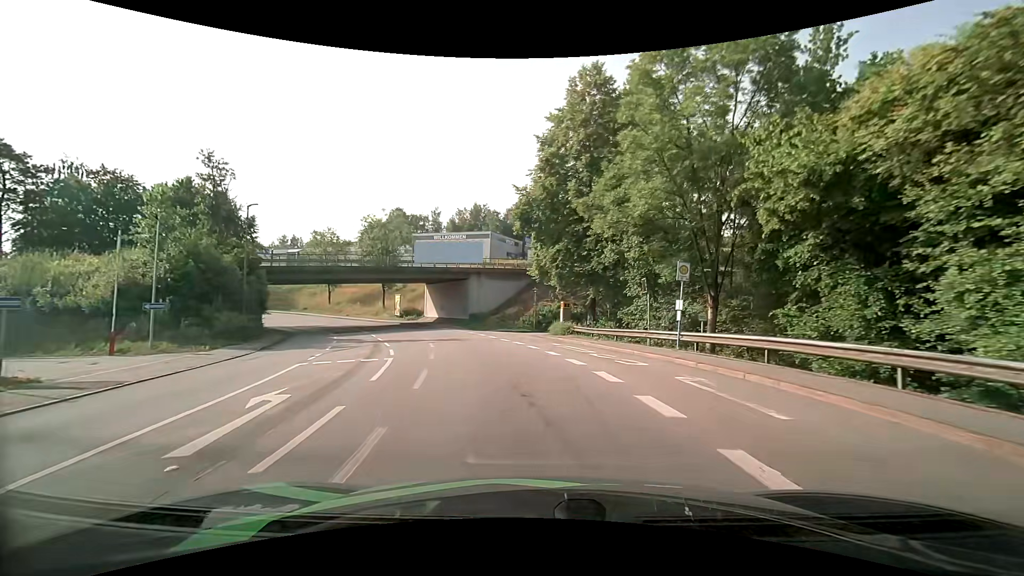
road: tertiary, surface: asphalt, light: Day
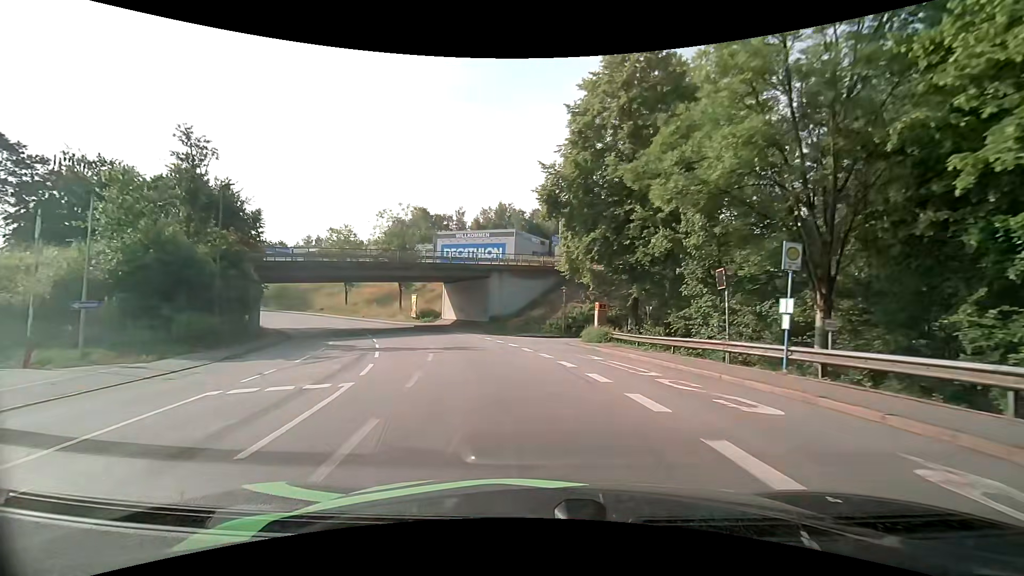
(-0.2, +5.6) m; -3°
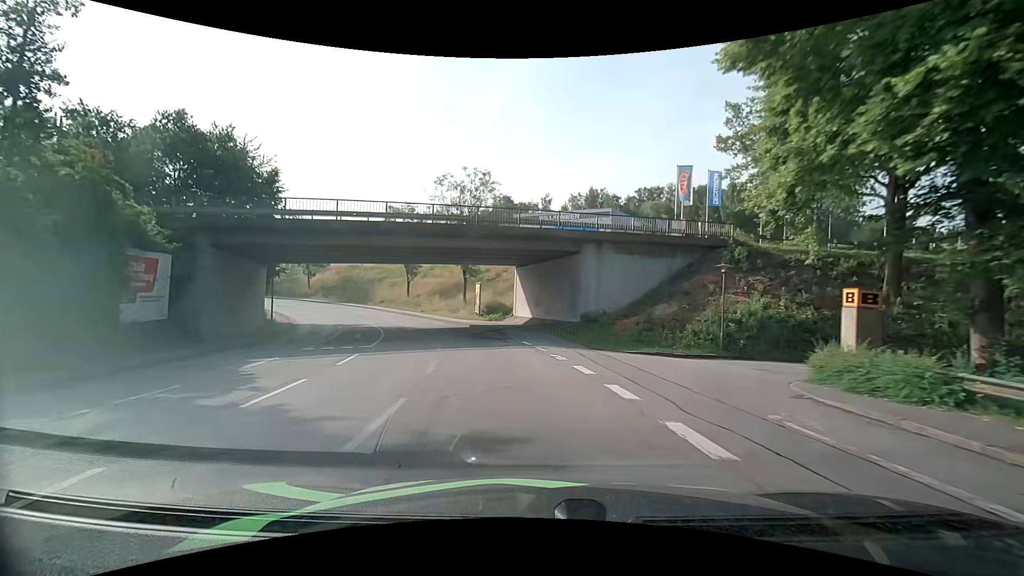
(-1.6, +16.8) m; -10°
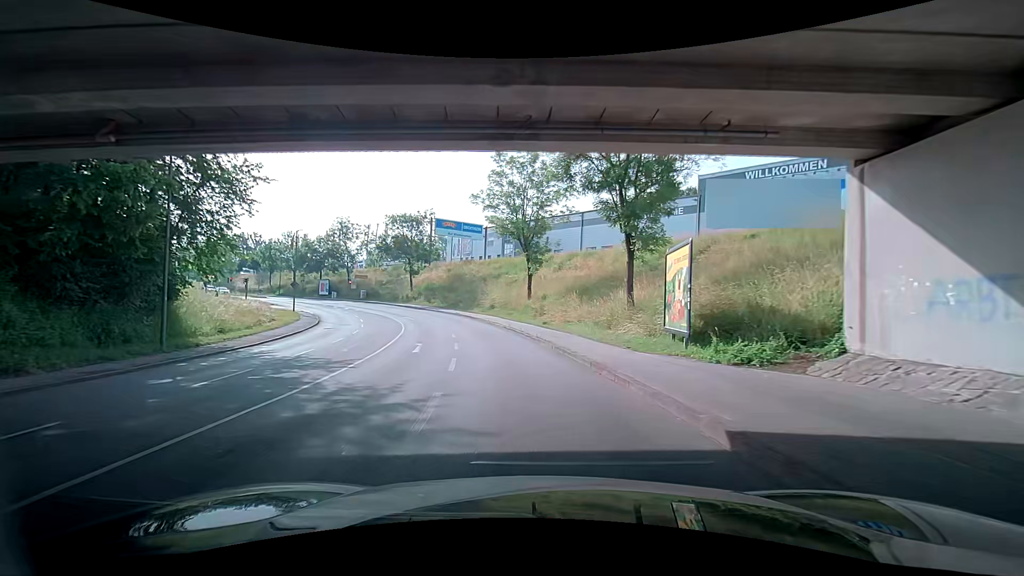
(-4.6, +29.6) m; -18°
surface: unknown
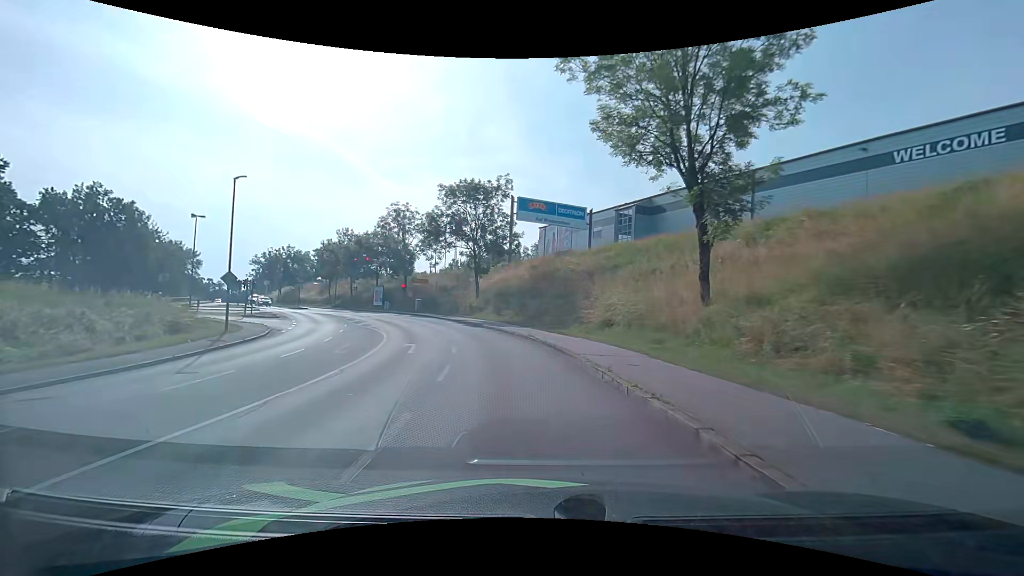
(-2.8, +26.1) m; -11°
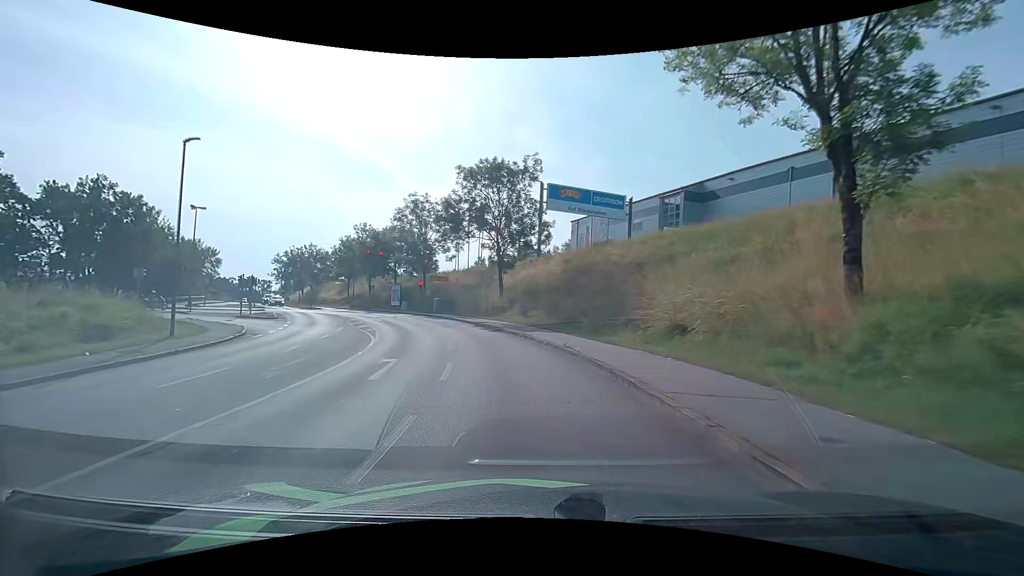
(-0.2, +6.5) m; -4°
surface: asphalt
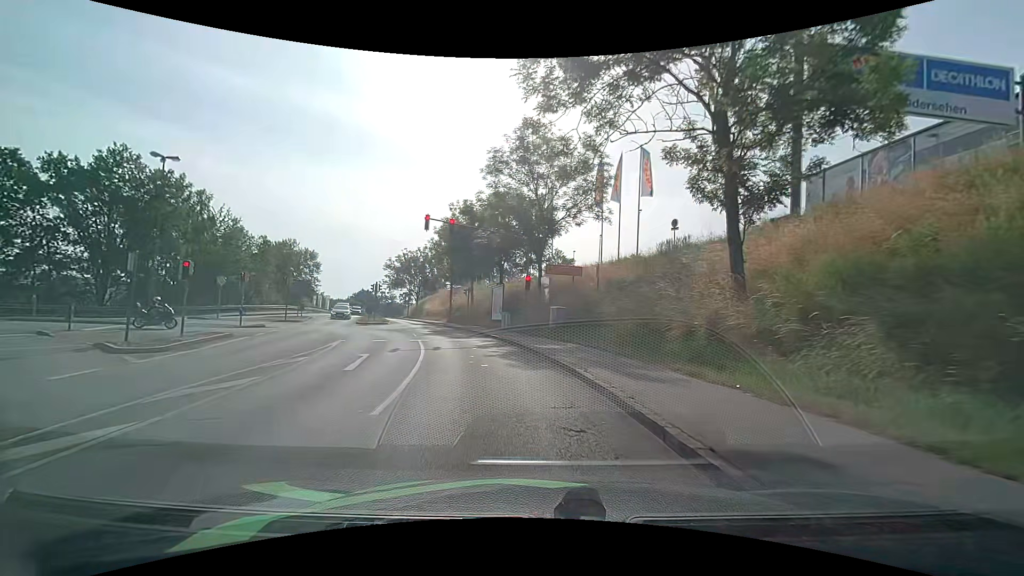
(-3.7, +26.8) m; -16°
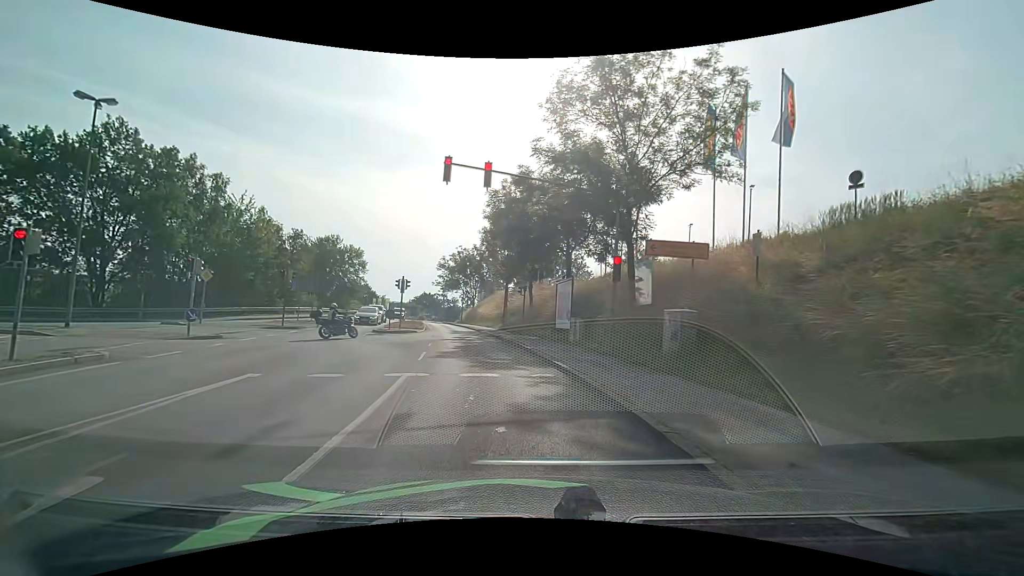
(-0.8, +11.2) m; -8°
(-1, +10) (-2, +20) (-4, +30) (-6, +39) (-9, +49) (-11, +59) (-14, +69) (-16, +78) (-18, +88) (-20, +98) m
